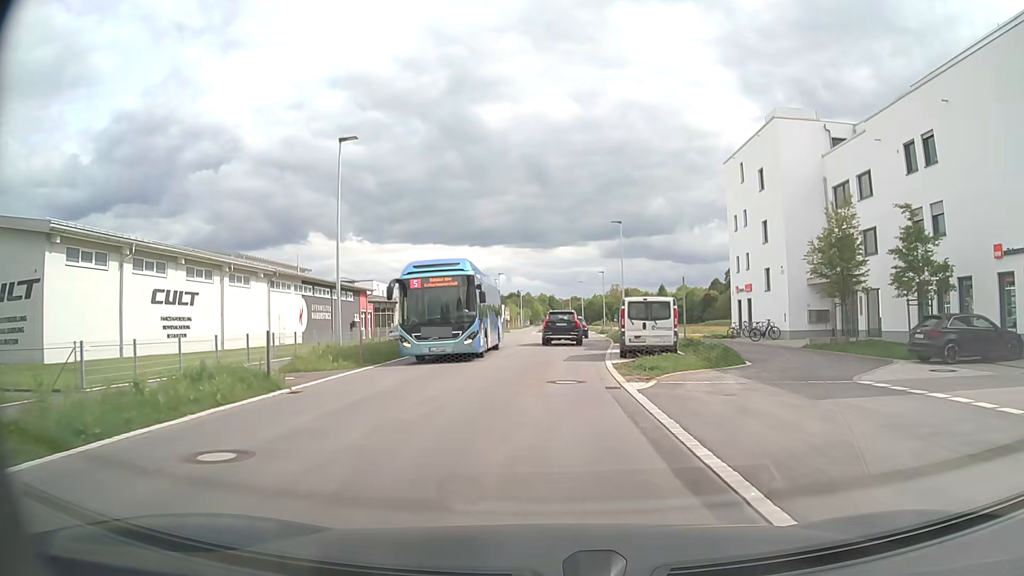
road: secondary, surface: asphalt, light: Day
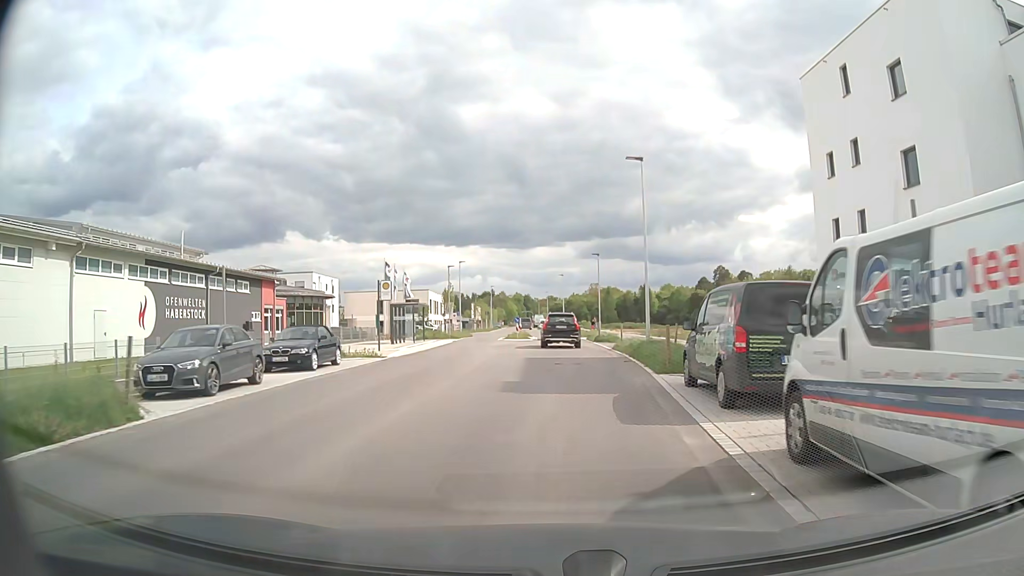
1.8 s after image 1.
(0.0, +19.6) m; +2°
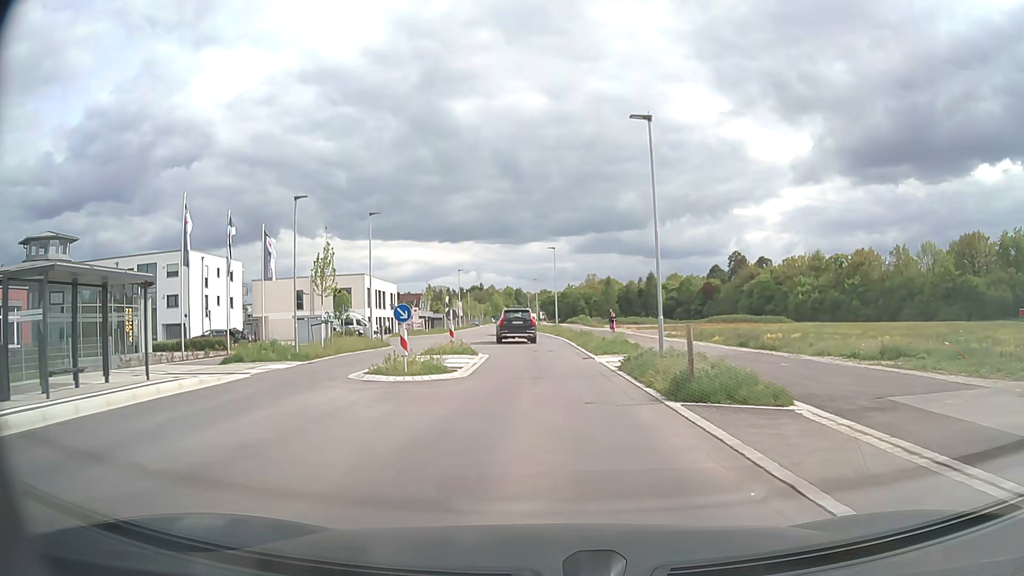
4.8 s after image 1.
(+1.0, +32.3) m; +1°
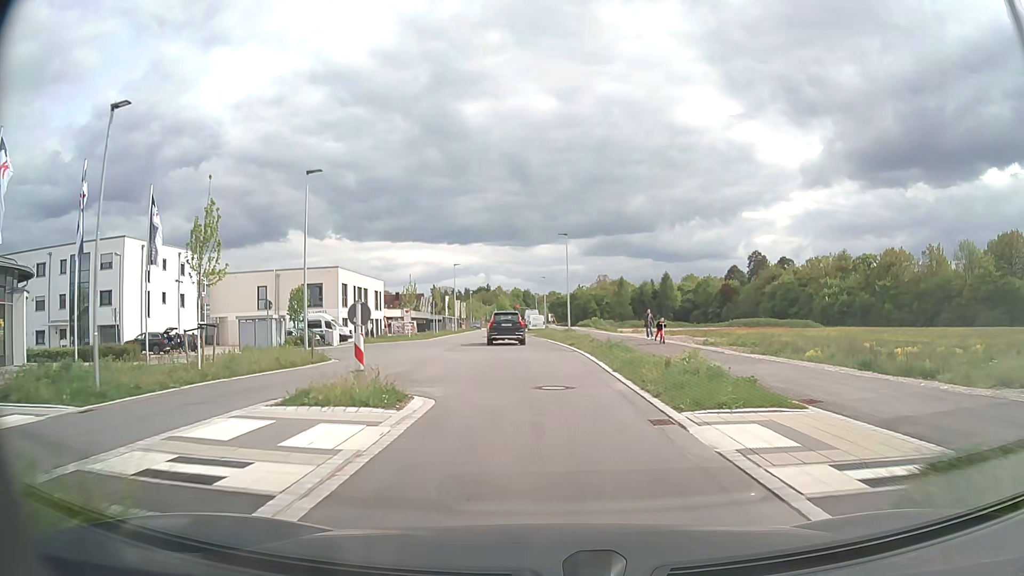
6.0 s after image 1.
(-0.2, +12.9) m; -1°
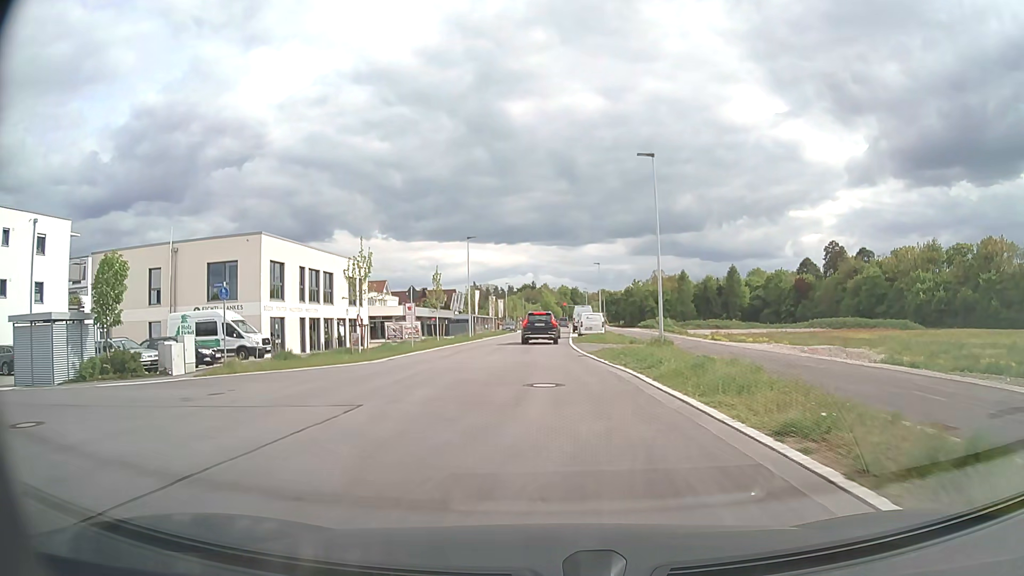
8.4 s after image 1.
(-0.8, +26.6) m; -4°
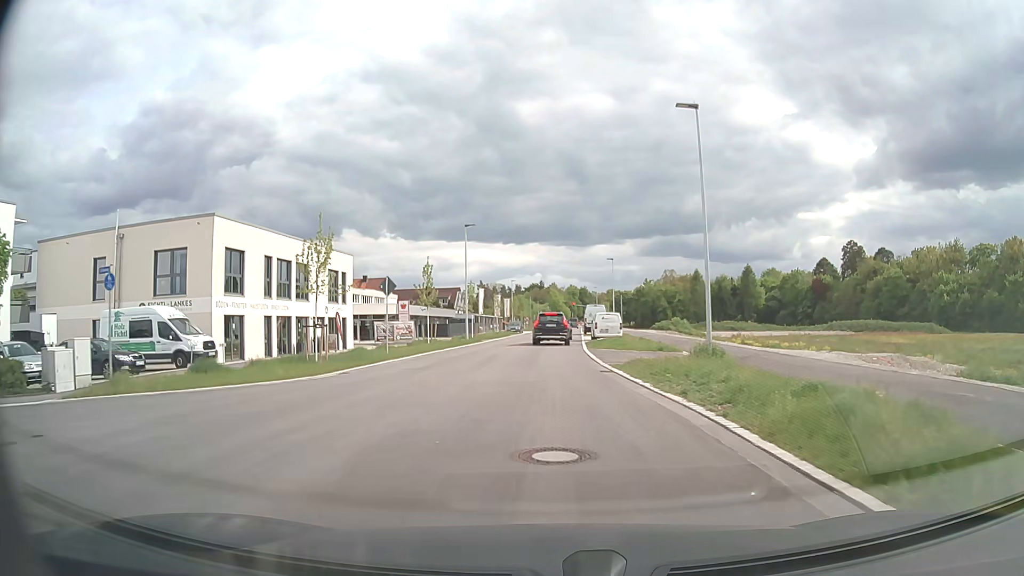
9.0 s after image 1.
(-0.1, +7.0) m; -1°
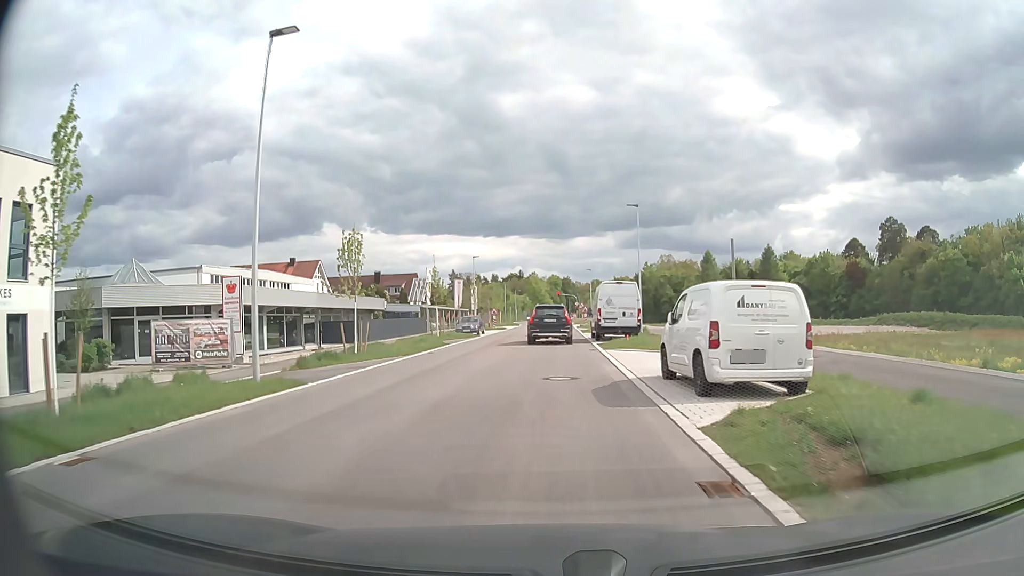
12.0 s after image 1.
(+0.4, +32.3) m; +2°
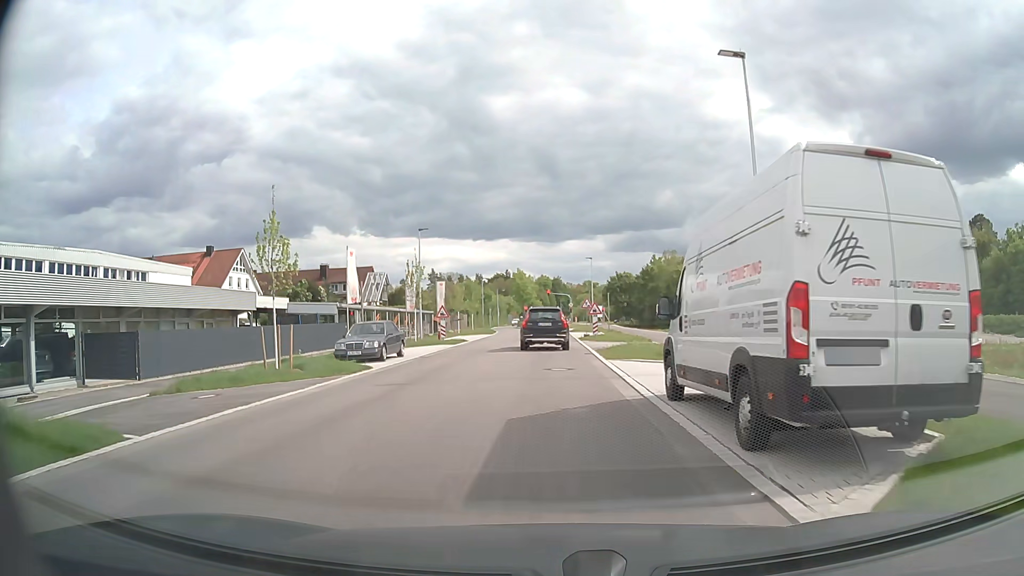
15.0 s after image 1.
(+0.3, +25.9) m; +1°
(0, +10) (0, +20) (0, +30) (0, +40) (0, +50) (0, +60) (0, +70) (0, +80) (0, +90) (0, +100) m
